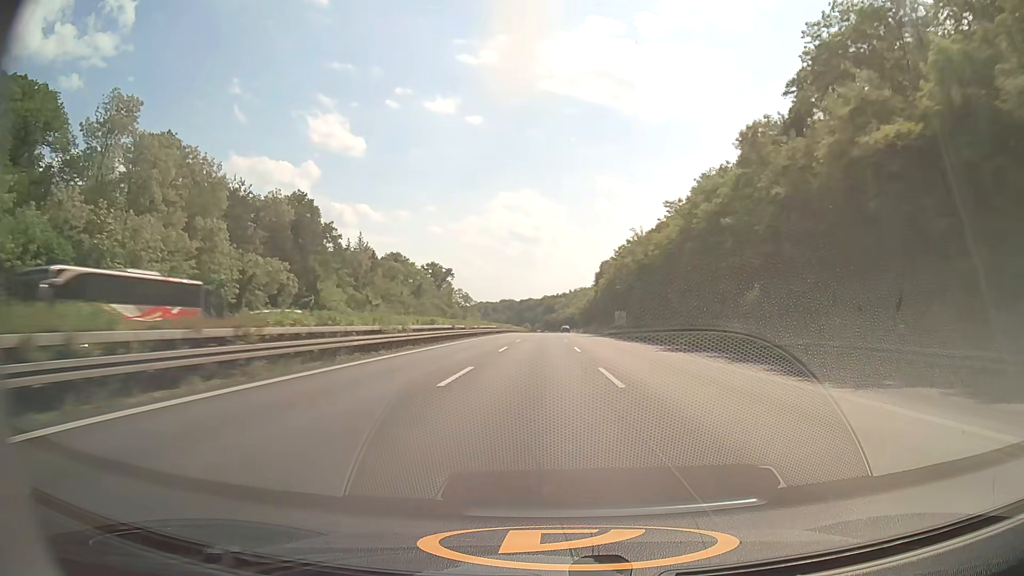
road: motorway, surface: asphalt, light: Day
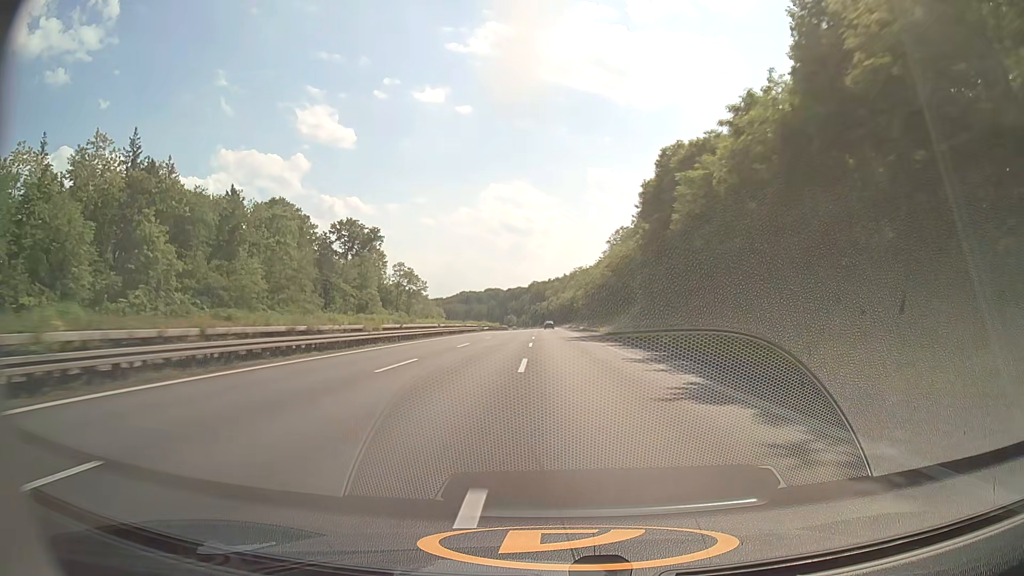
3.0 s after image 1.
(+1.3, +103.7) m; +1°
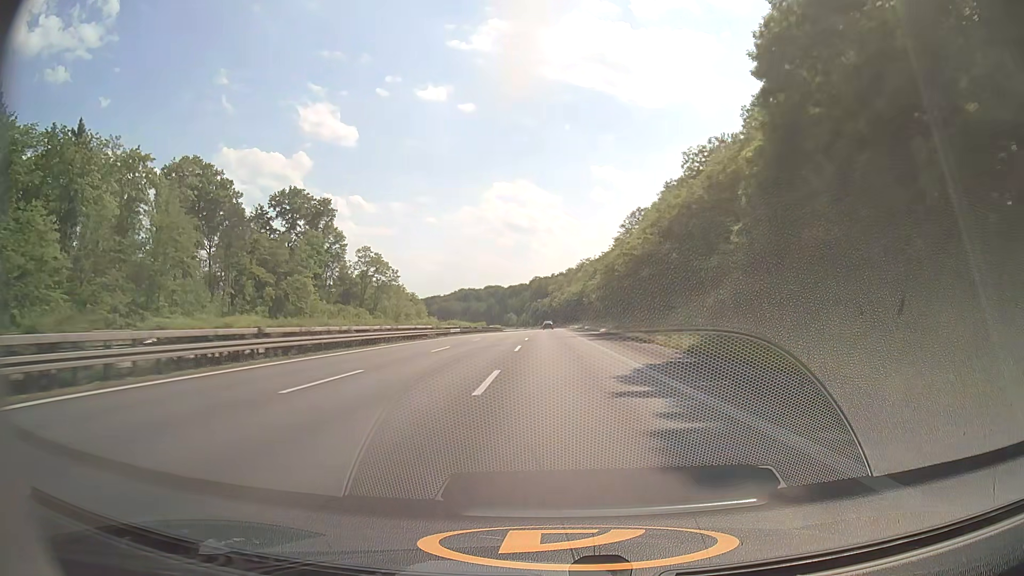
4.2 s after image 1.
(-0.1, +40.8) m; 0°
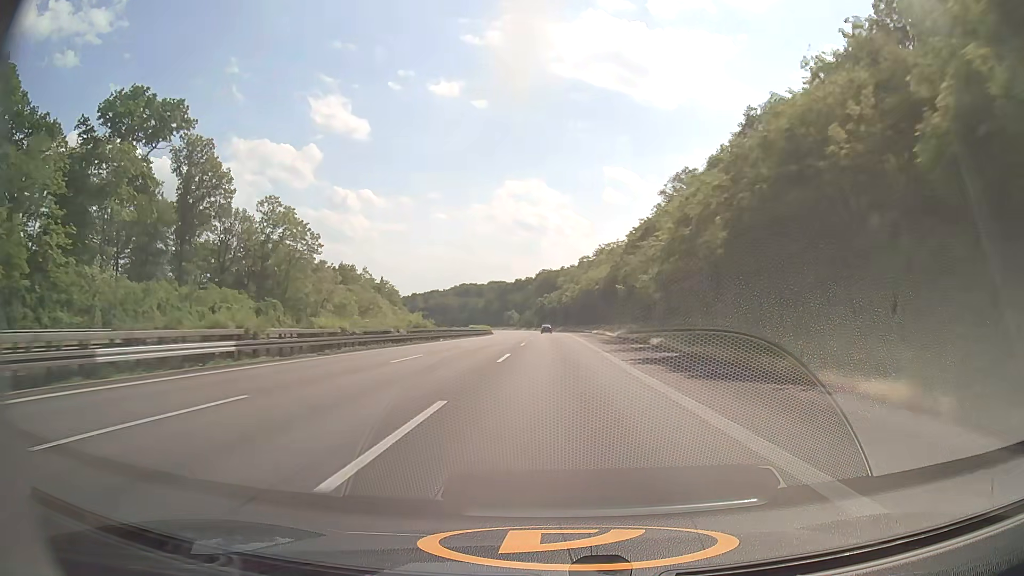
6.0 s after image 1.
(-0.3, +60.5) m; -1°
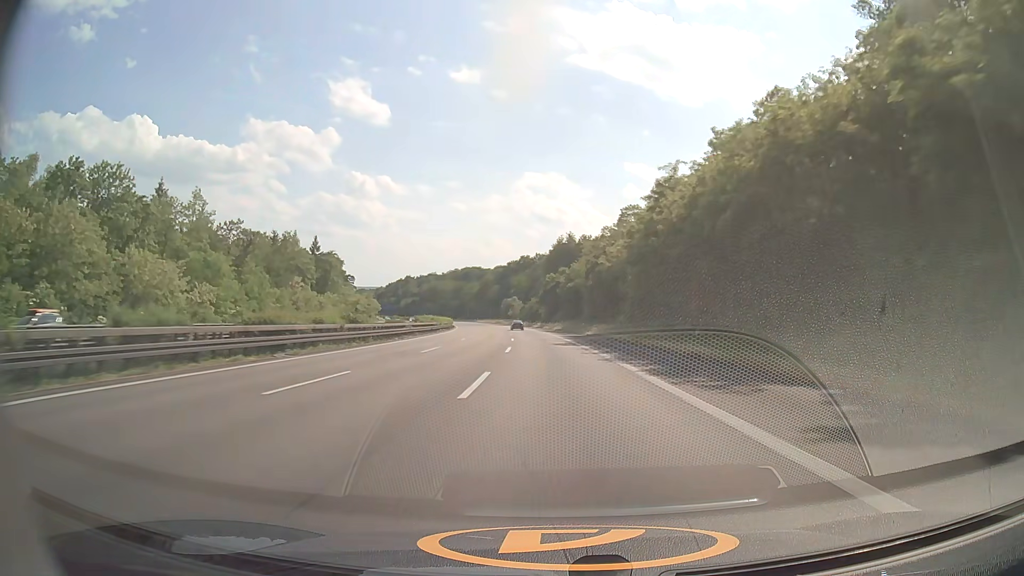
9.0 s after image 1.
(-0.8, +100.8) m; -1°
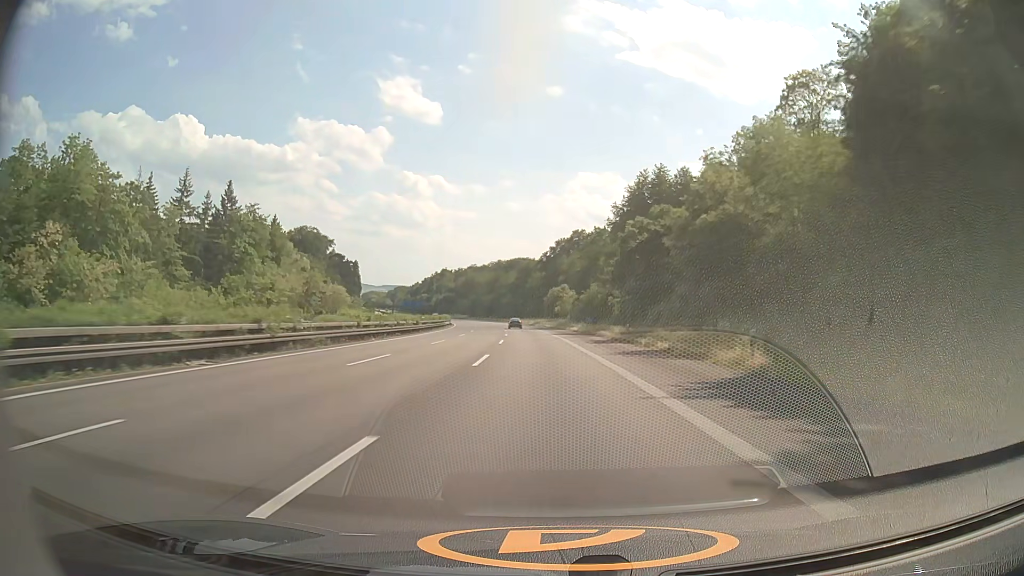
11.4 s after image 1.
(-3.0, +81.7) m; -4°
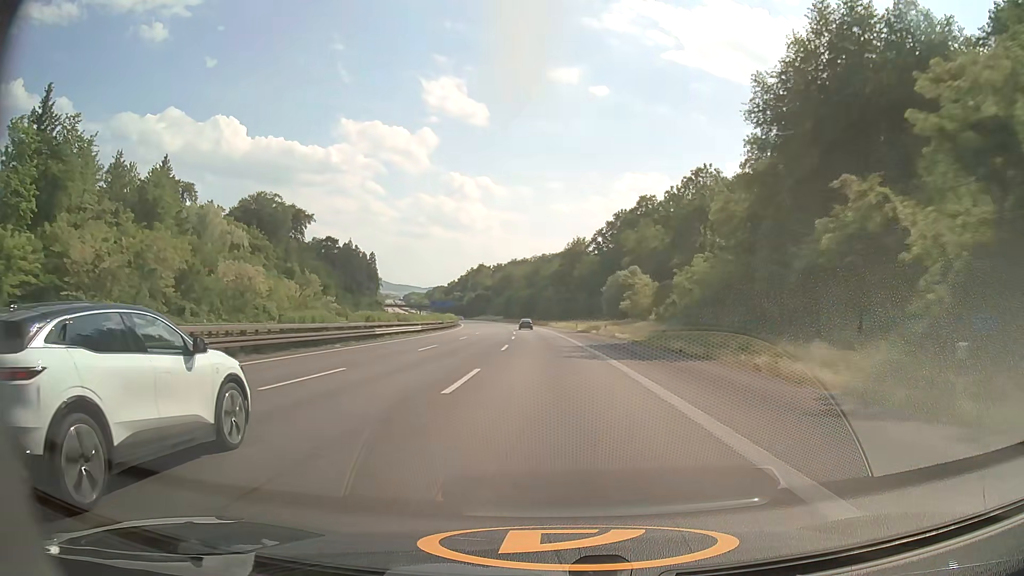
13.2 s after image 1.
(-2.1, +60.7) m; -4°
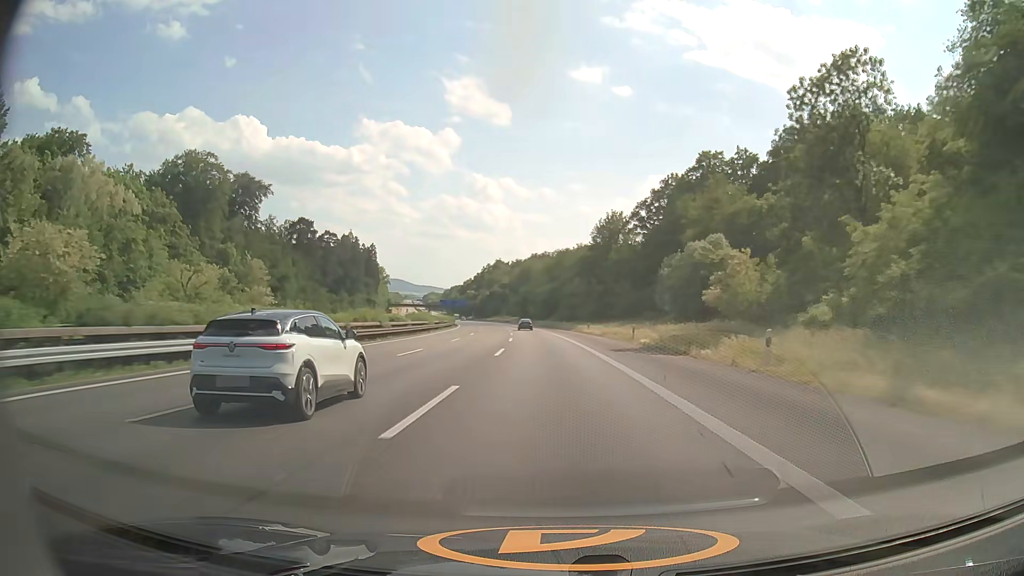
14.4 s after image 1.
(-0.7, +40.4) m; -2°
(0, +10) (0, +20) (0, +30) (-1, +40) (-1, +50) (-1, +60) (-2, +70) (-3, +80) (-3, +90) (-4, +100) m
